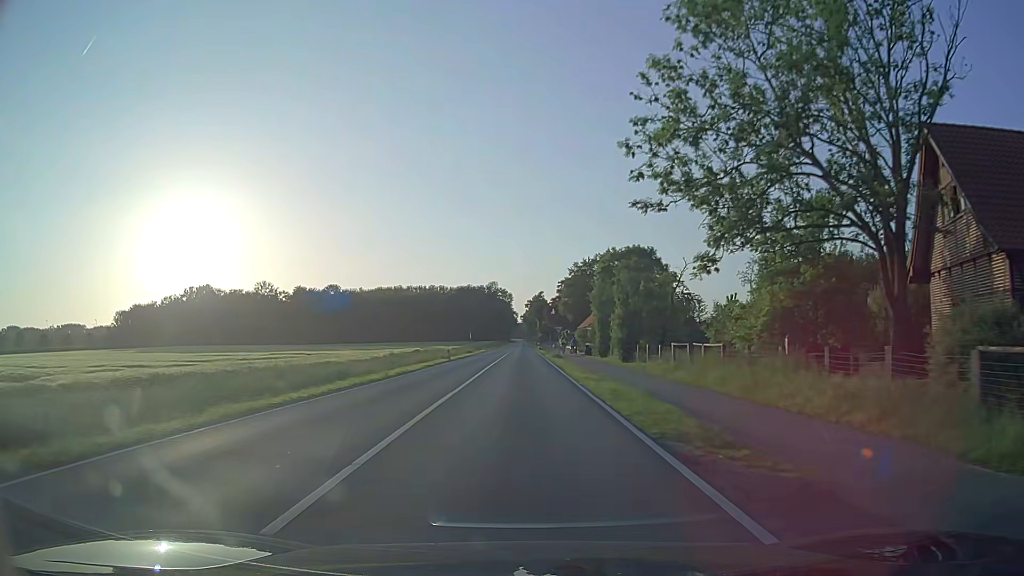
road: secondary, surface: asphalt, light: Day
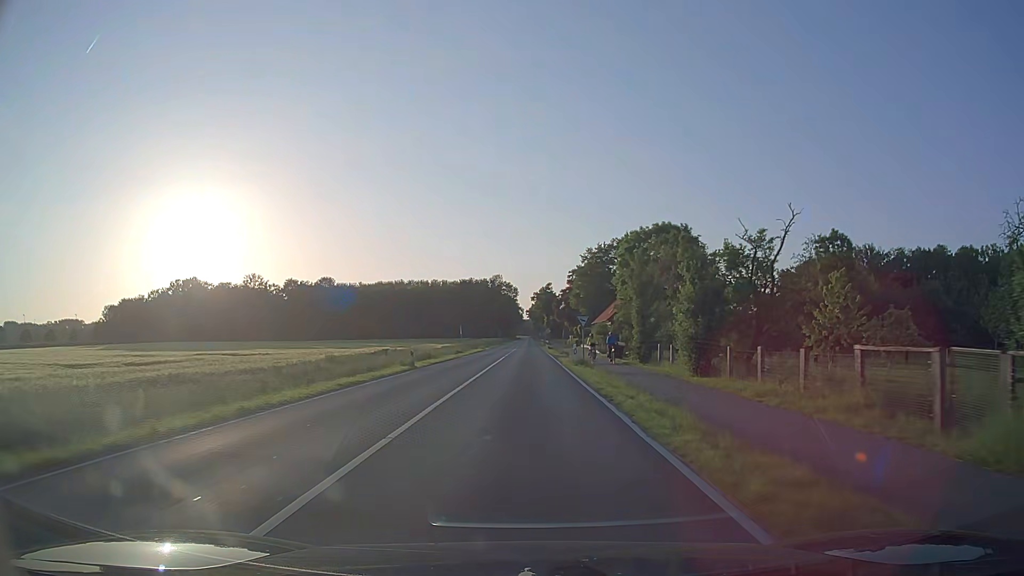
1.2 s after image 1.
(0.0, +18.3) m; 0°
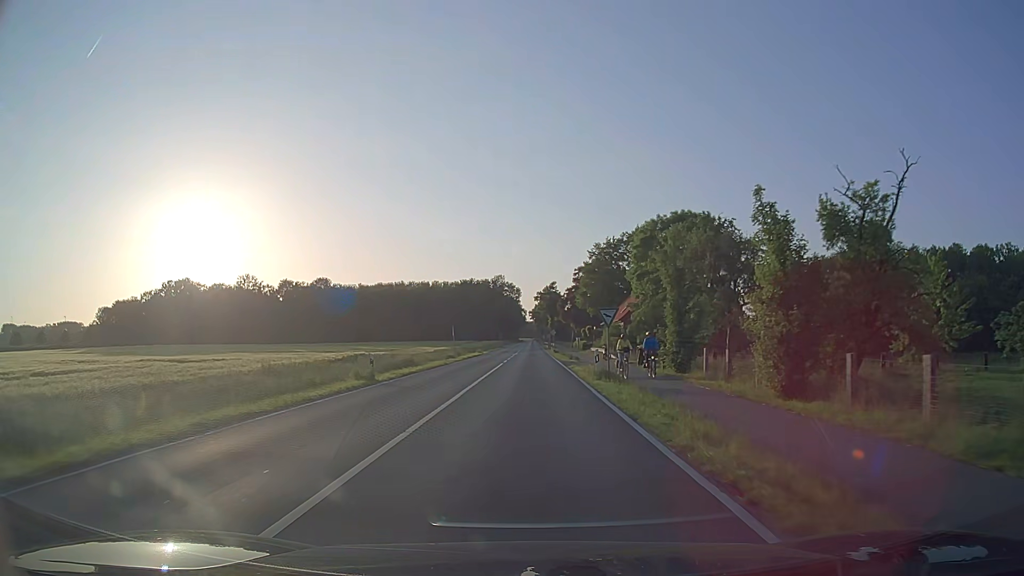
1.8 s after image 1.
(0.0, +9.2) m; 0°
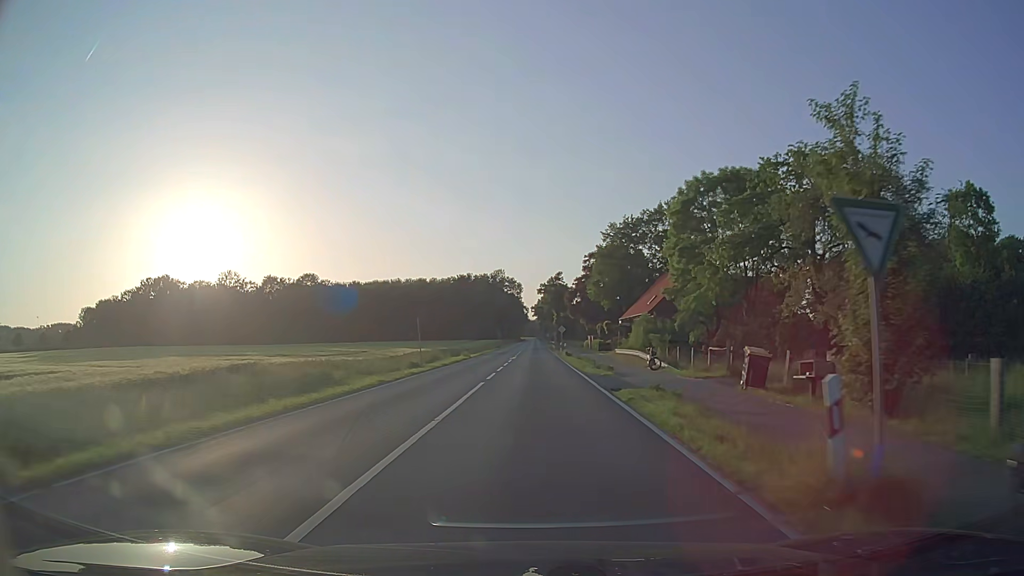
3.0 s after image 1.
(-0.1, +18.6) m; 0°
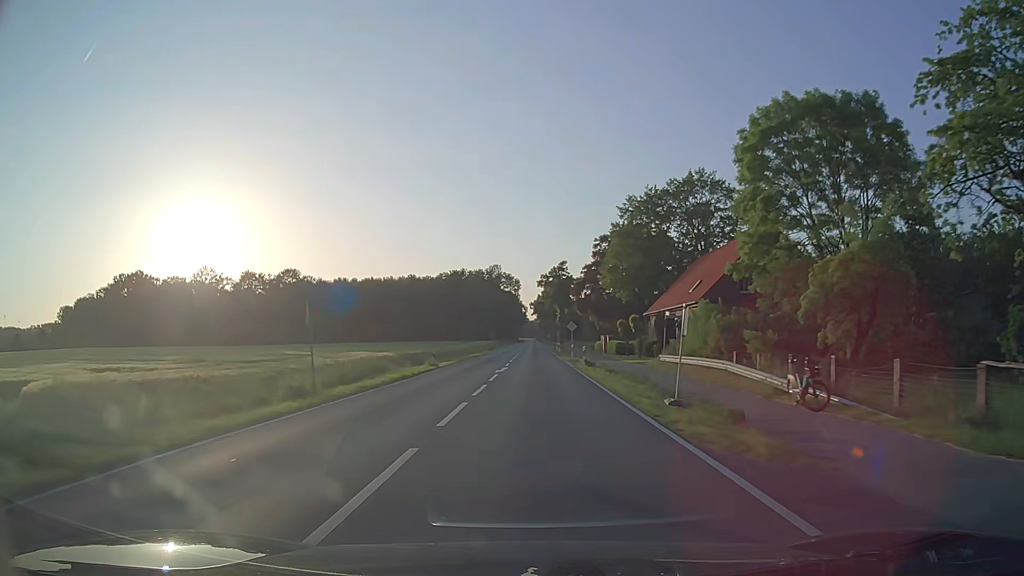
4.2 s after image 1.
(0.0, +18.9) m; 0°
